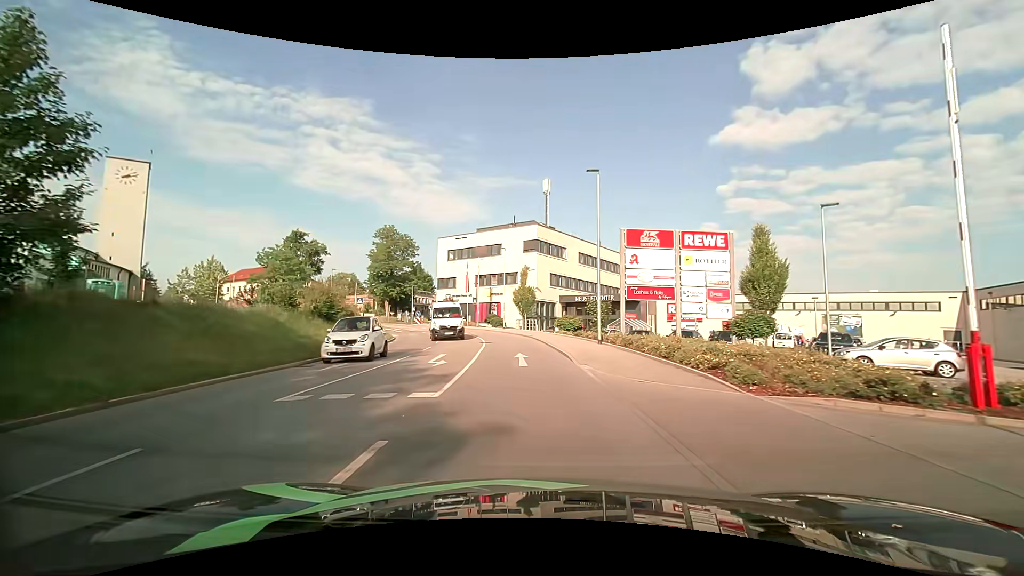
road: tertiary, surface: asphalt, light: Day
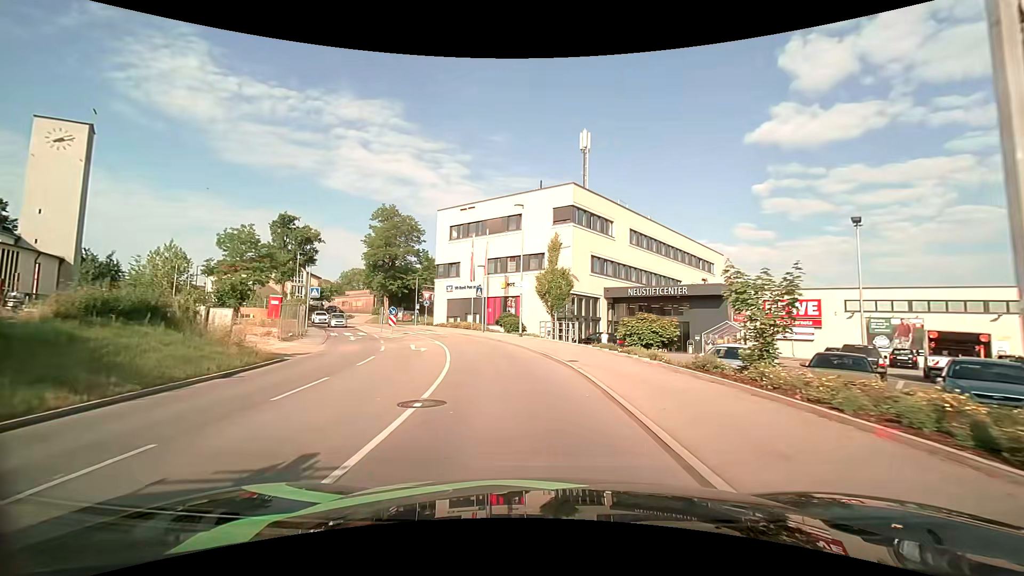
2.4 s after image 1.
(-0.6, +19.6) m; -4°
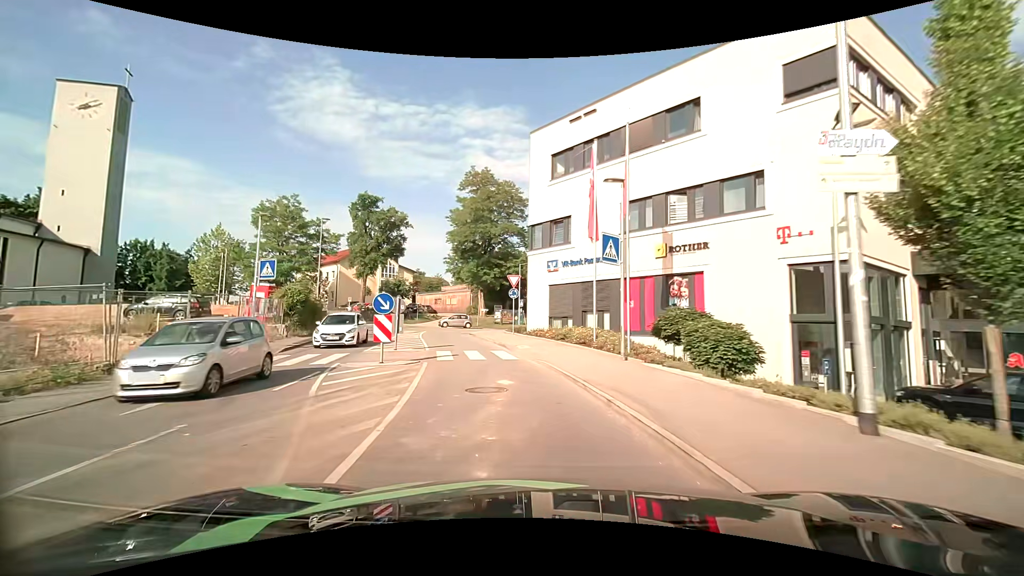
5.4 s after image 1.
(-2.5, +24.1) m; -14°
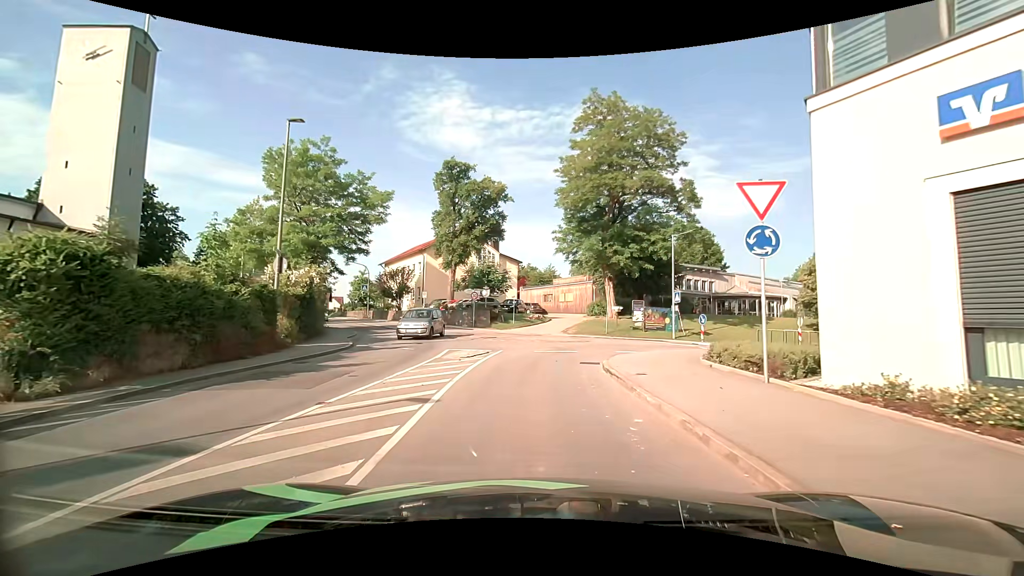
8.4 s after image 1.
(-2.9, +20.5) m; -13°
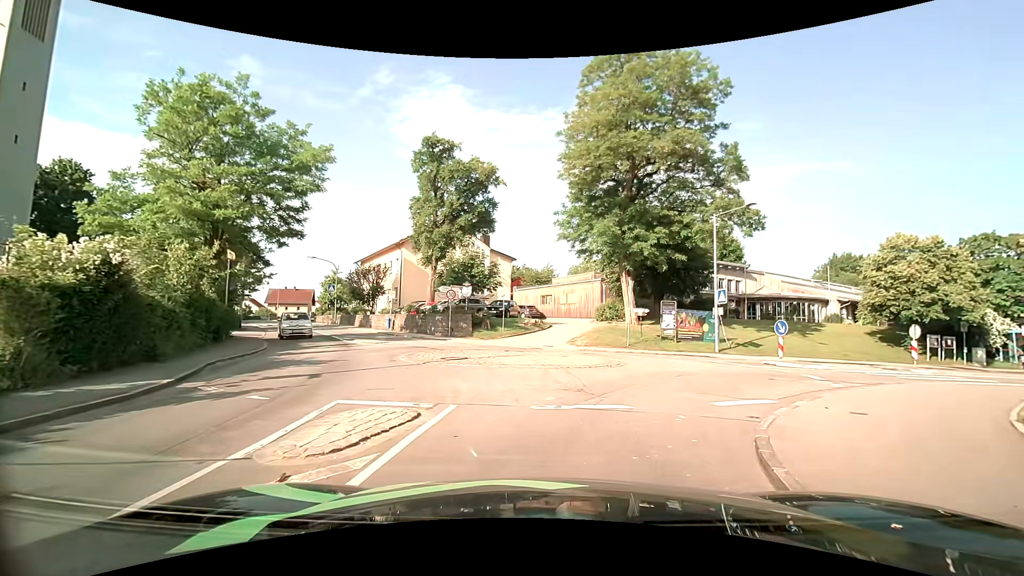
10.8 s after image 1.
(-0.2, +9.4) m; +1°
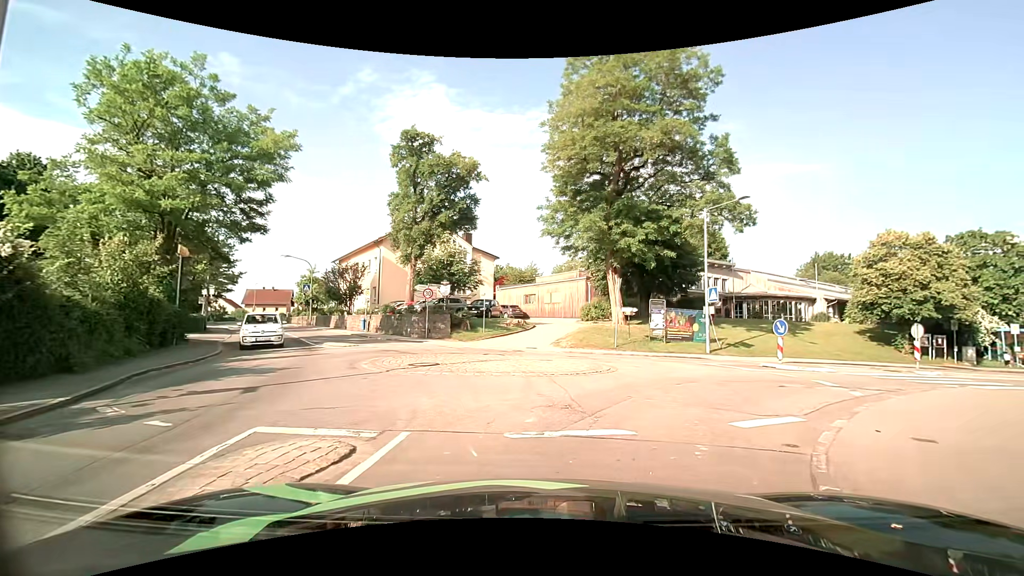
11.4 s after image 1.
(0.0, +1.6) m; +1°
